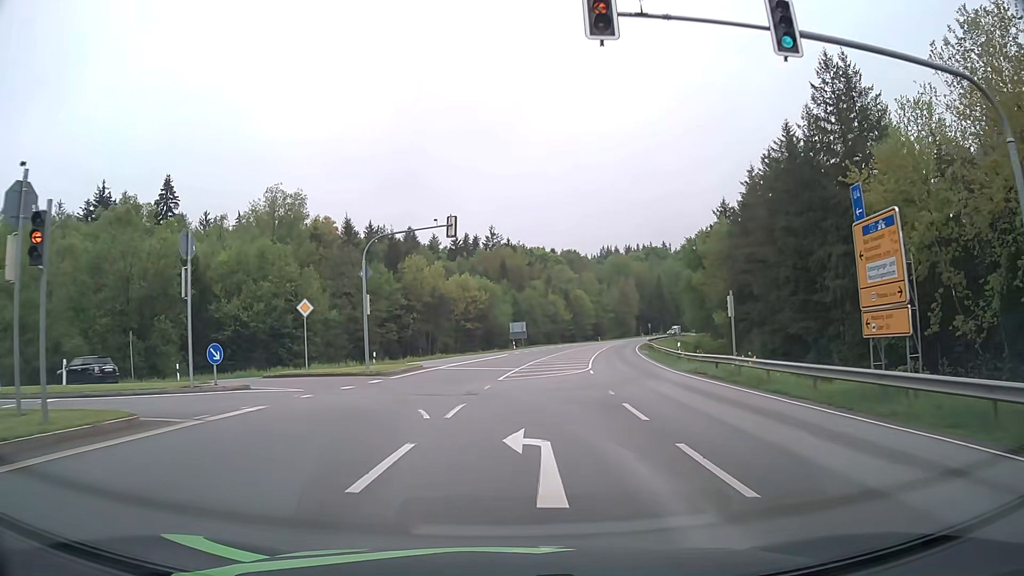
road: secondary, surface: asphalt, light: Day
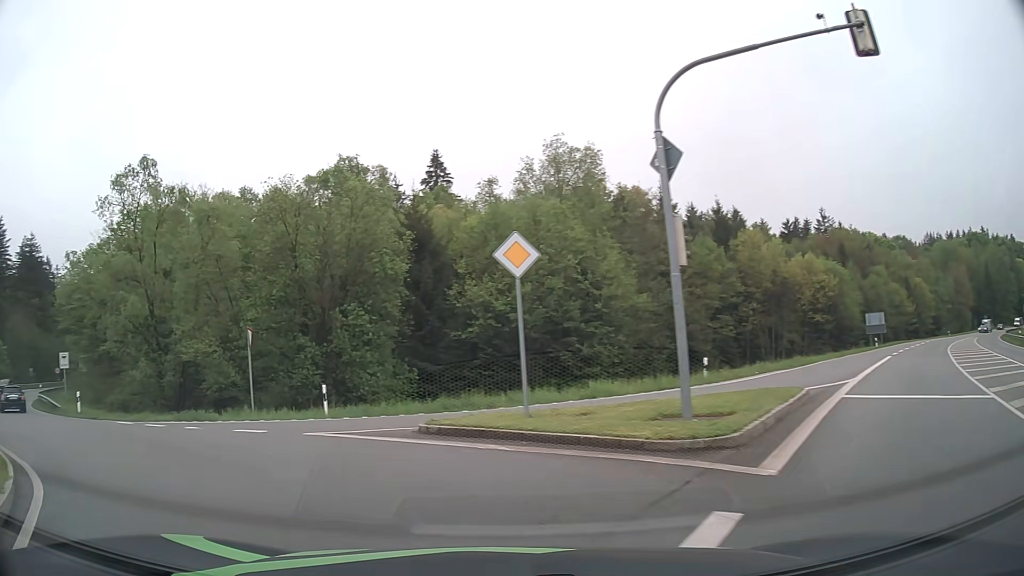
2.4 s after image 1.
(-2.7, +18.2) m; -28°
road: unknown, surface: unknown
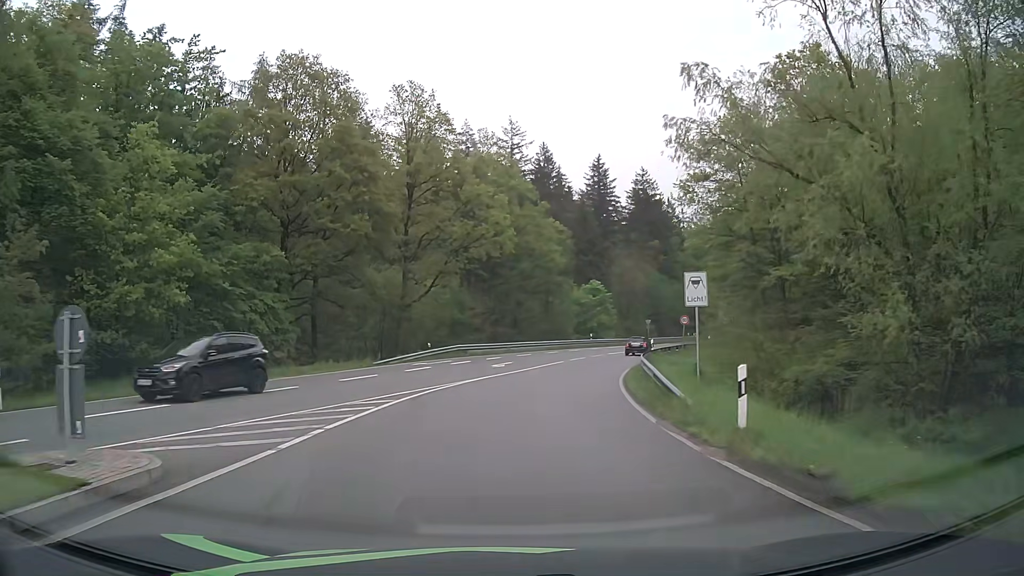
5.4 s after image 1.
(-12.5, +17.6) m; -55°
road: secondary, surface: asphalt
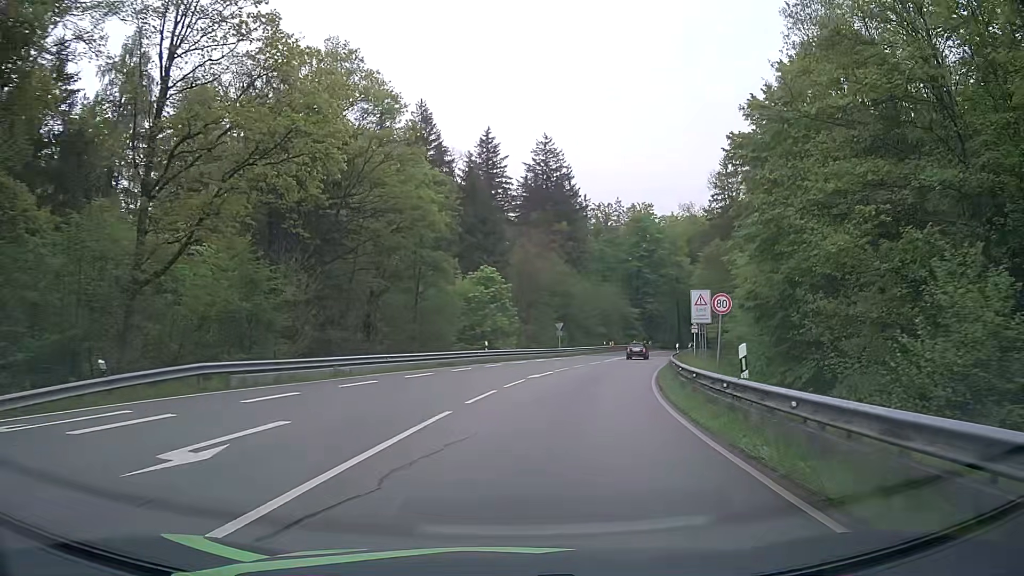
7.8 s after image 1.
(+1.6, +26.1) m; +10°
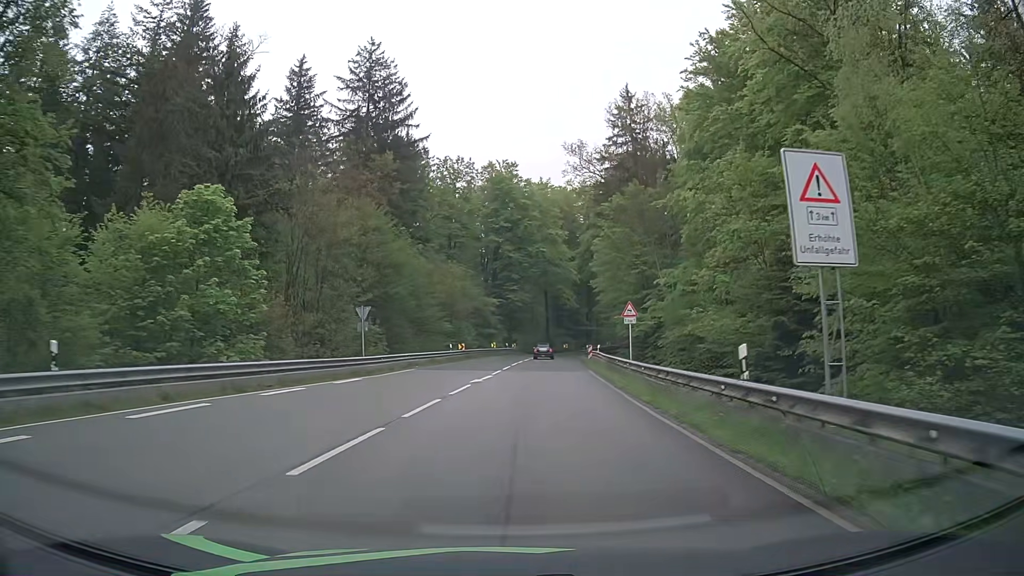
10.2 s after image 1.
(+4.2, +32.1) m; +13°
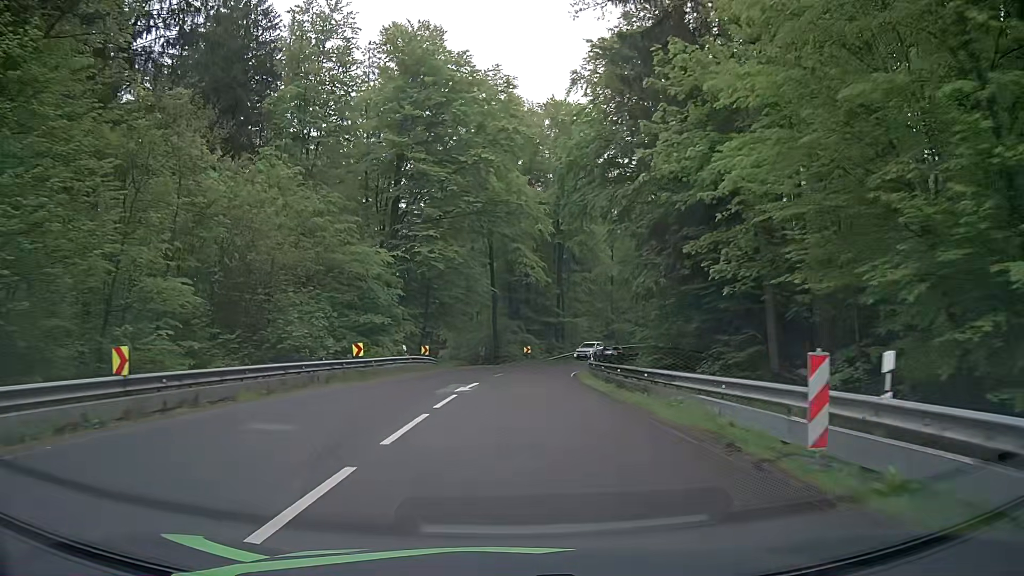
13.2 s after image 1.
(+2.0, +44.0) m; +5°
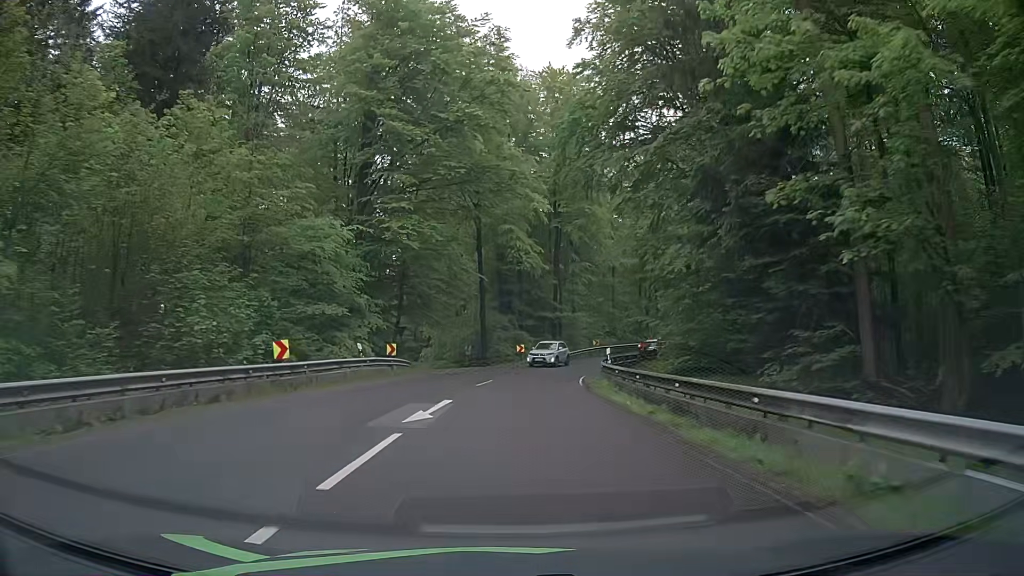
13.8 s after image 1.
(+0.1, +8.4) m; +1°
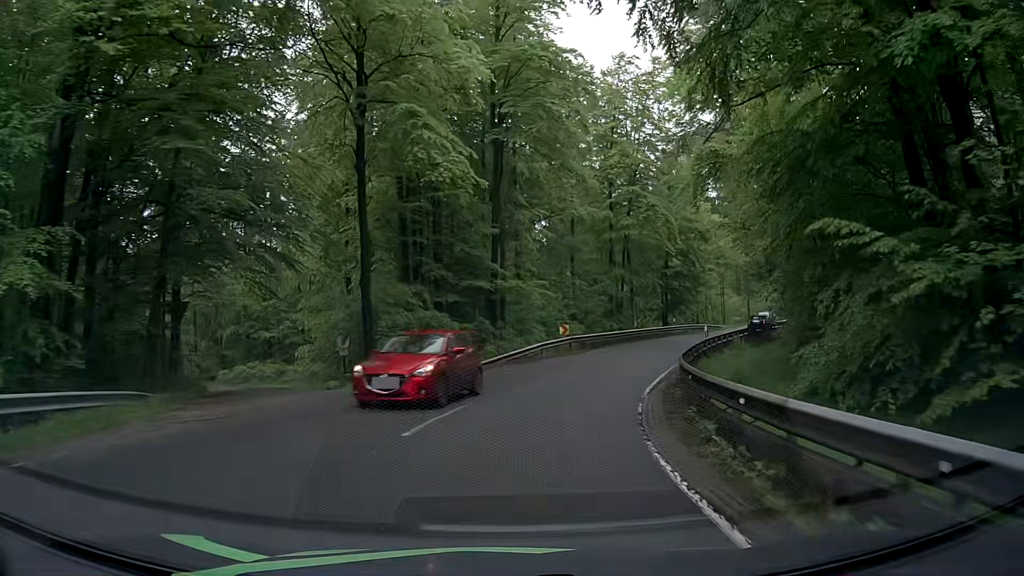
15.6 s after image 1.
(+0.9, +24.4) m; +6°
(0, +10) (+2, +20) (+5, +29) (+10, +38) (+15, +47) (+20, +55) (+26, +64) (+32, +72) (+37, +80) (+43, +88) m
